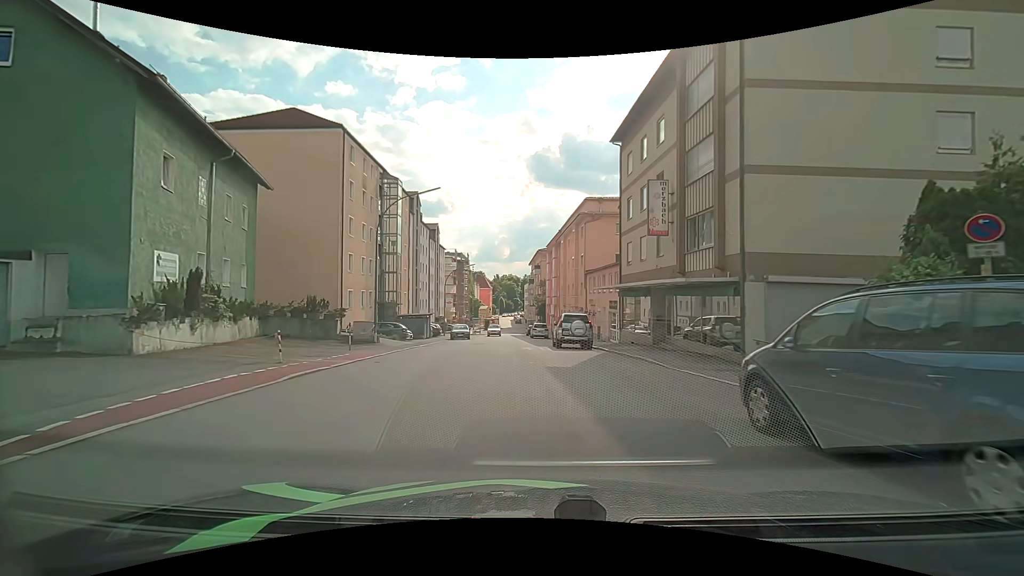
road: tertiary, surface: asphalt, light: Day
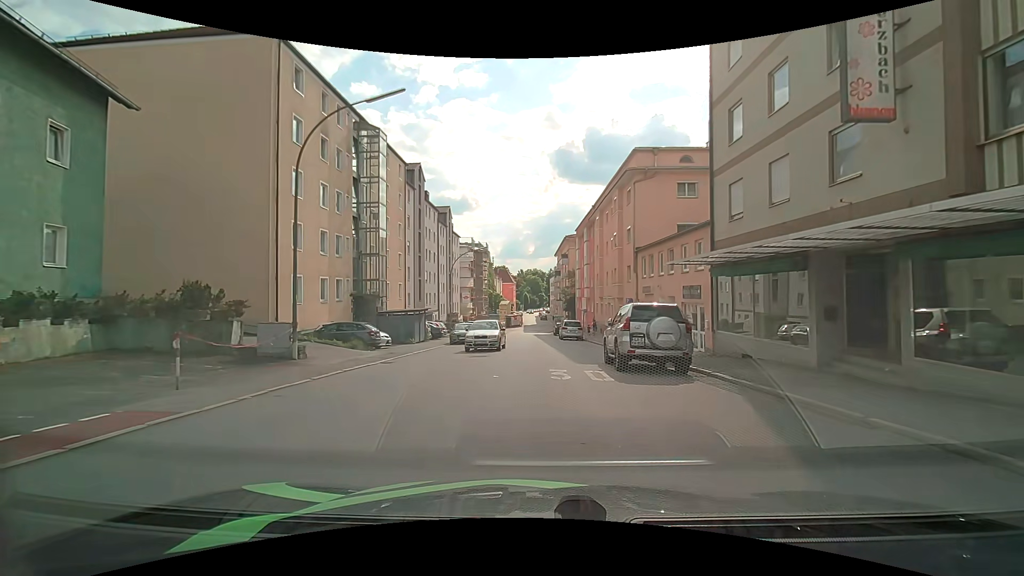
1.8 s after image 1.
(-0.2, +12.6) m; -2°
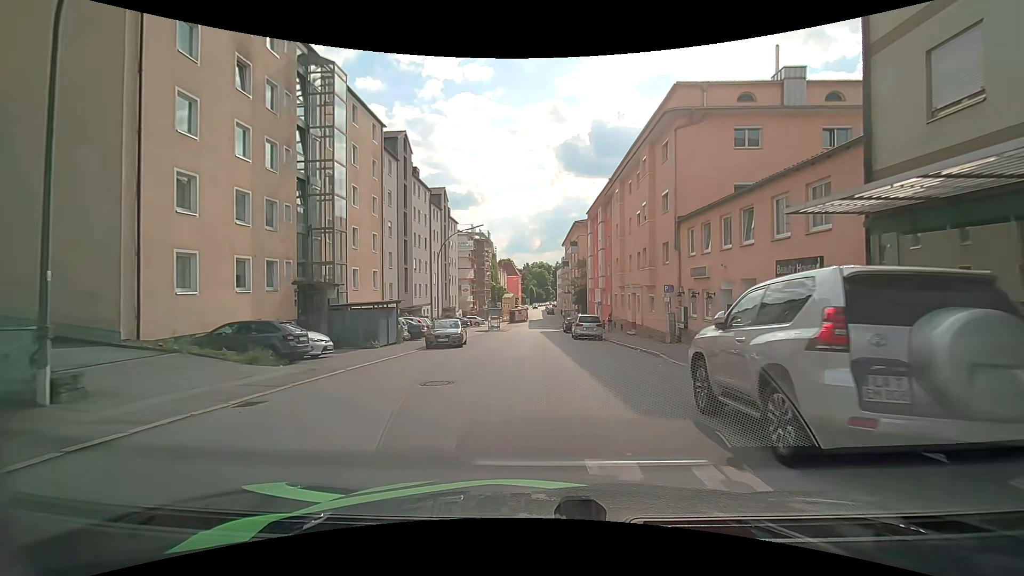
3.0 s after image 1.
(-0.1, +8.9) m; -1°
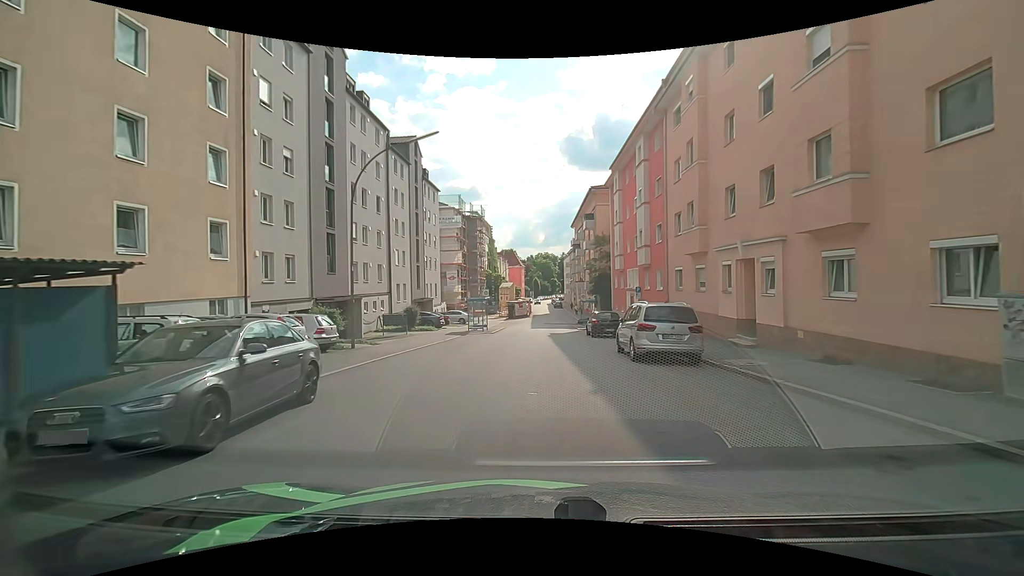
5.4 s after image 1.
(-0.2, +19.1) m; 0°
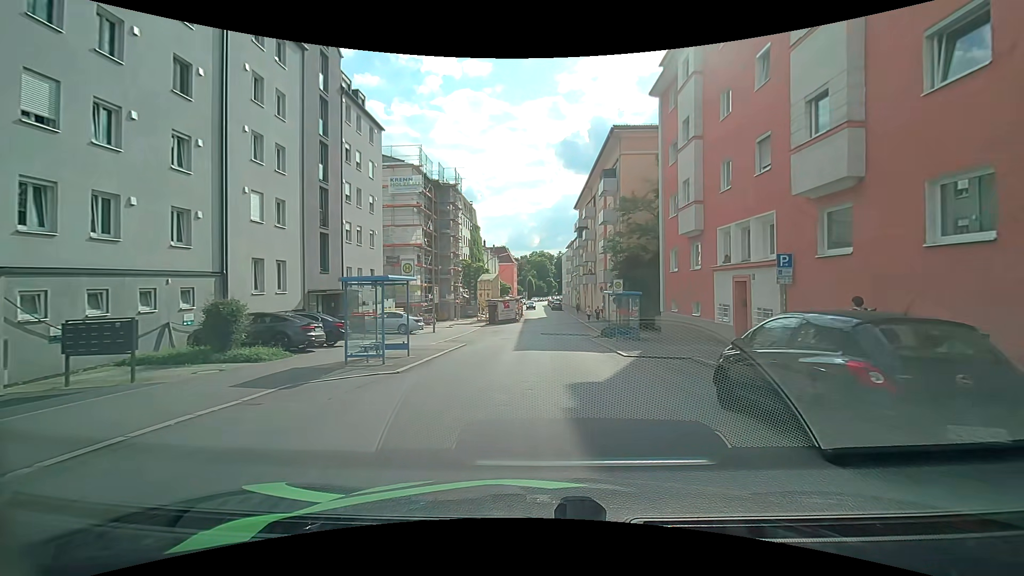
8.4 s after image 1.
(-0.1, +22.1) m; 0°
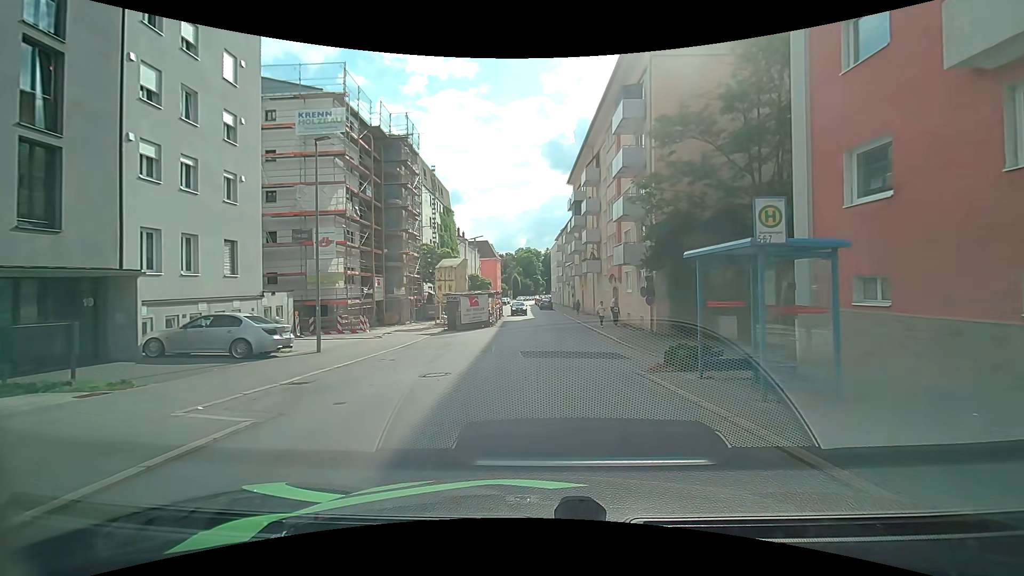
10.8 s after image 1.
(+0.2, +16.7) m; +2°
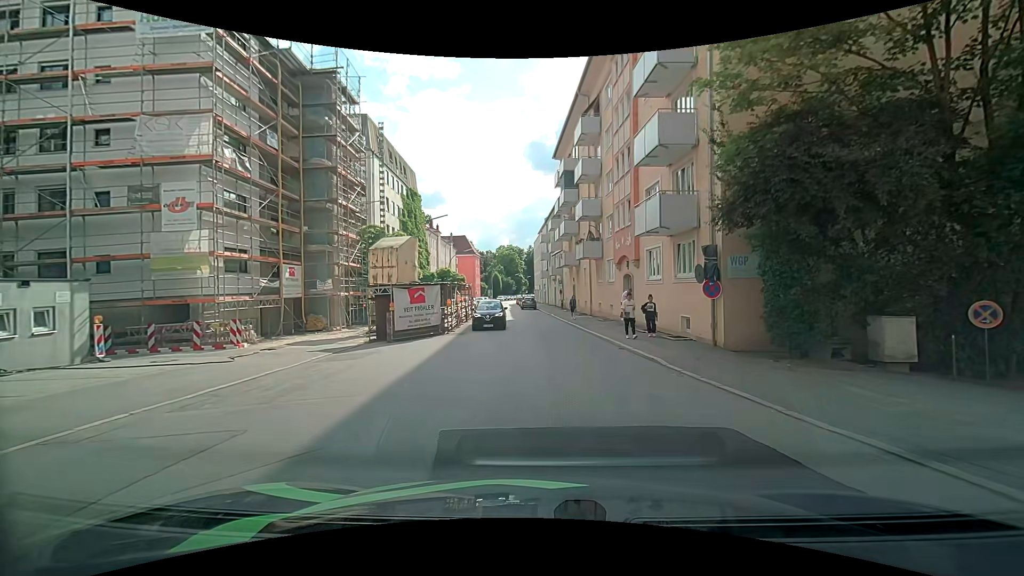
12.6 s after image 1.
(+0.1, +11.9) m; +2°
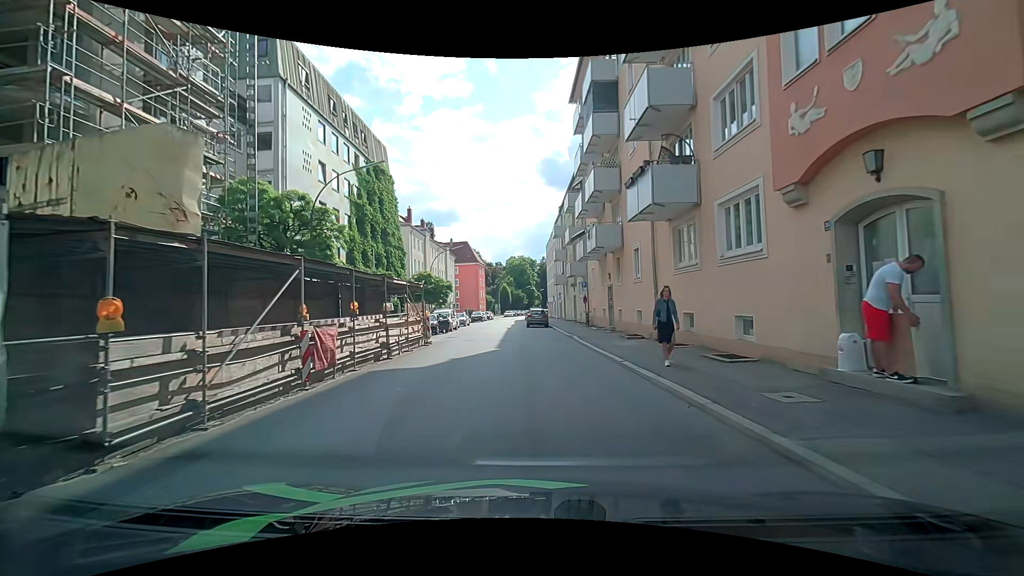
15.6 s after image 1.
(+0.3, +19.4) m; -2°
(0, +10) (0, +20) (-1, +30) (-2, +40) (-2, +50) (-3, +60) (-3, +70) (-3, +80) (-3, +90) (-2, +100) m
